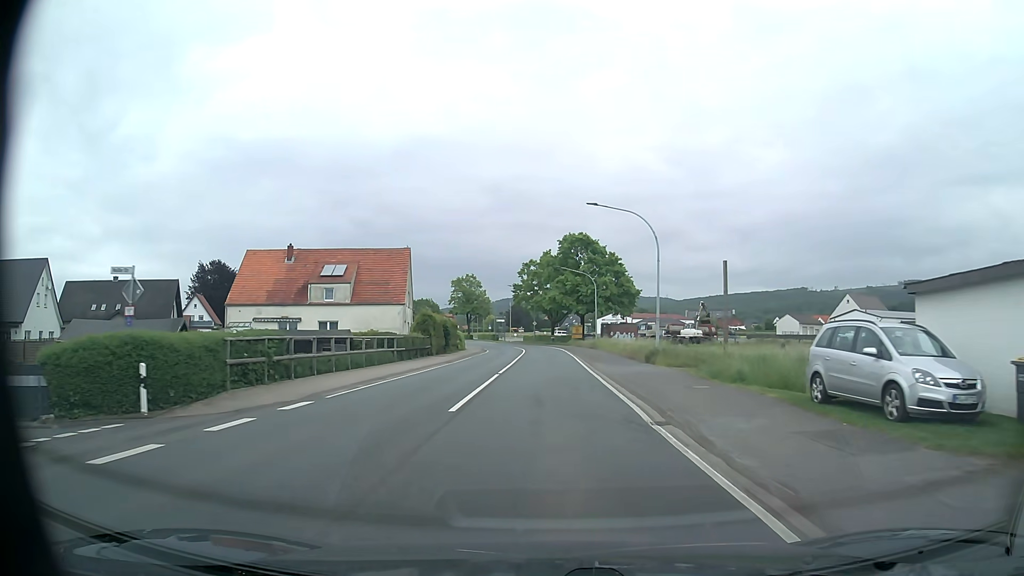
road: primary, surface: asphalt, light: Day
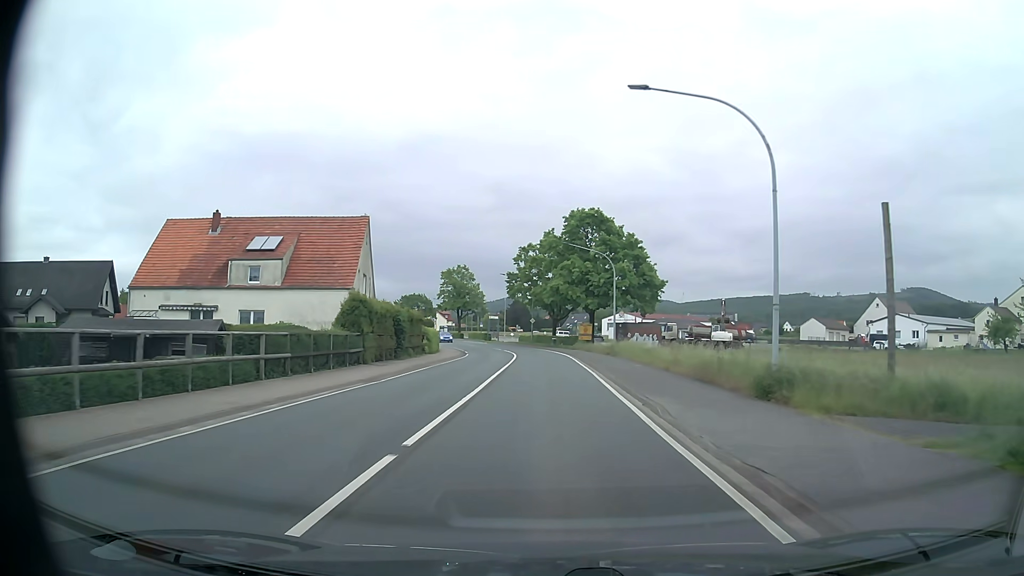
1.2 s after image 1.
(0.0, +16.2) m; 0°
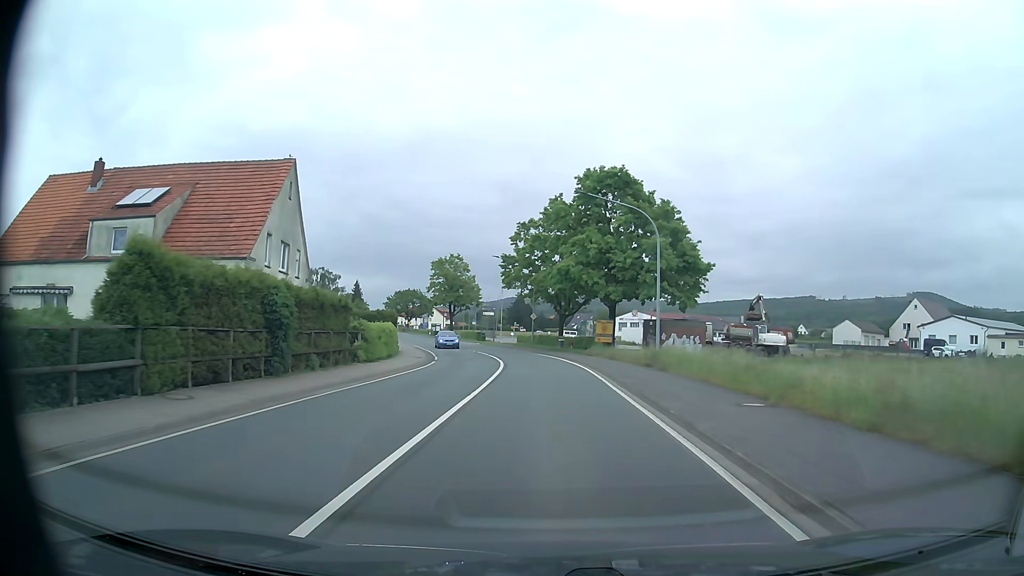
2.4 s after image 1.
(0.0, +16.2) m; 0°
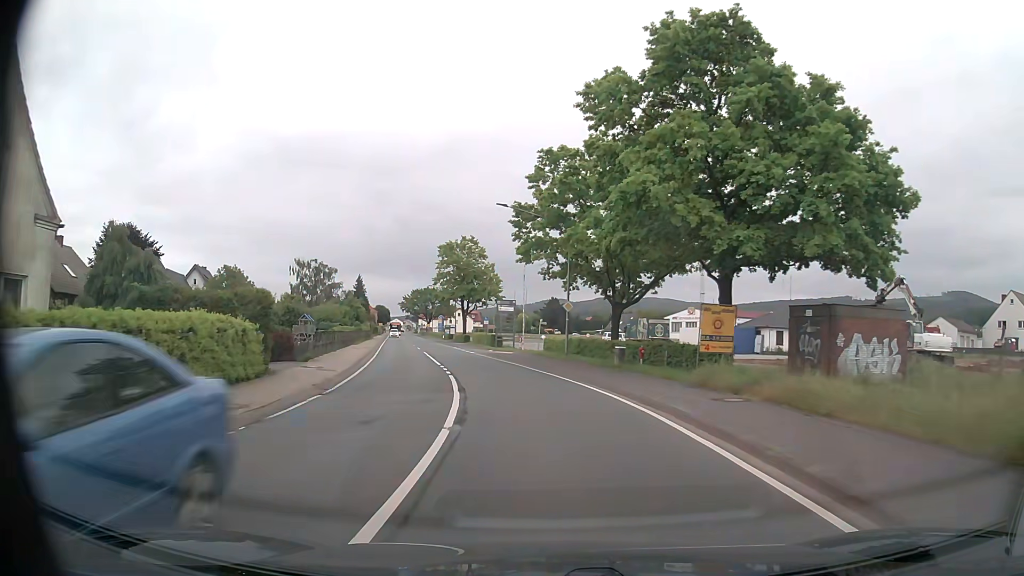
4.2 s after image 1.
(-0.4, +24.3) m; -3°
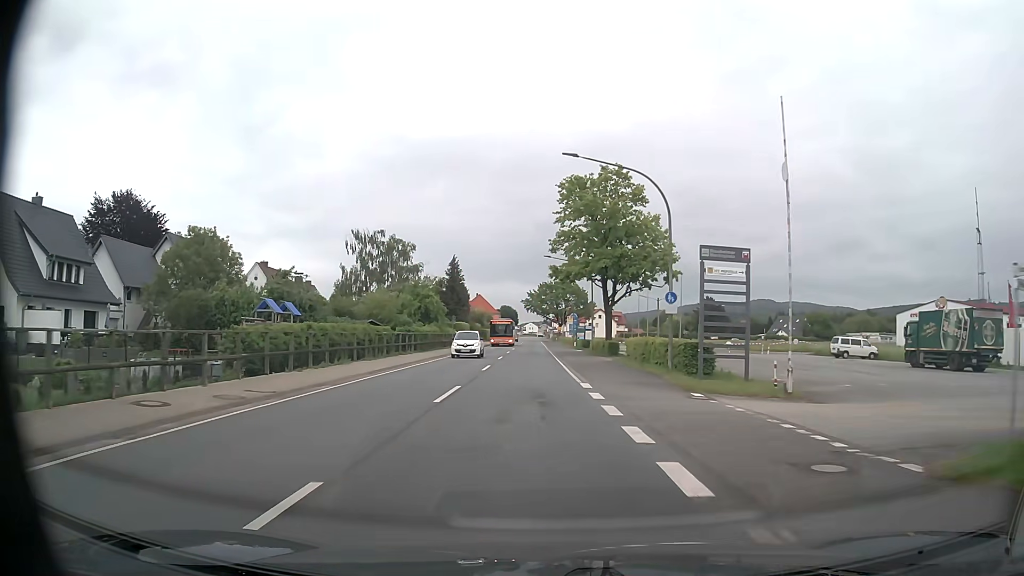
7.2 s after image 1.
(-4.7, +40.0) m; -12°
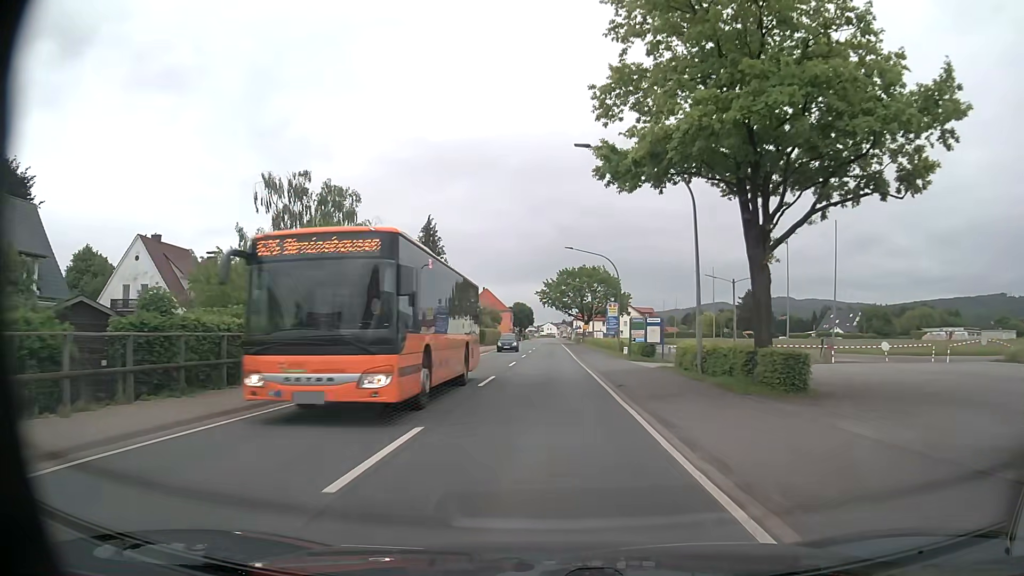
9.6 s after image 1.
(-0.6, +32.2) m; -1°
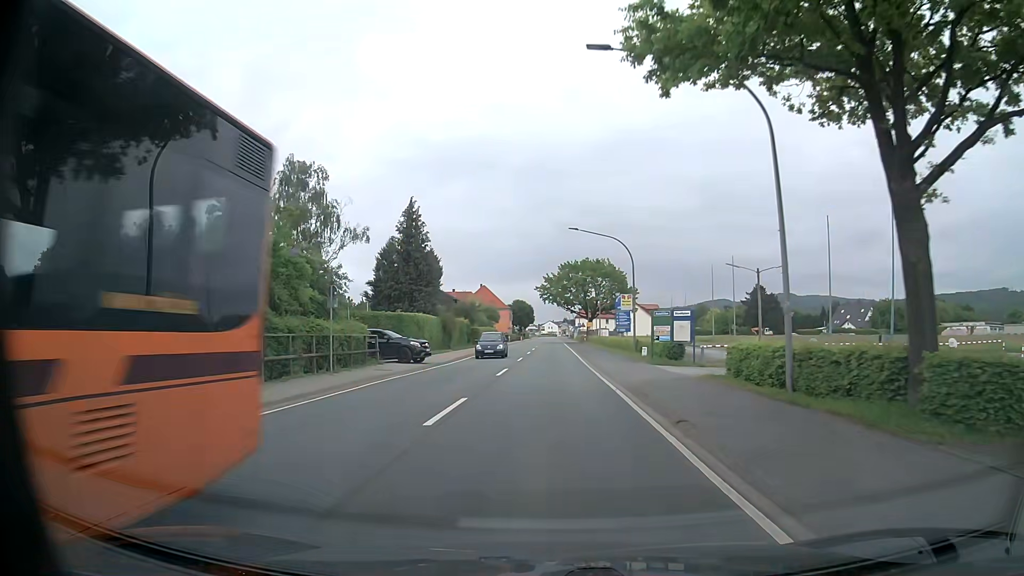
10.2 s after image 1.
(0.0, +8.1) m; 0°
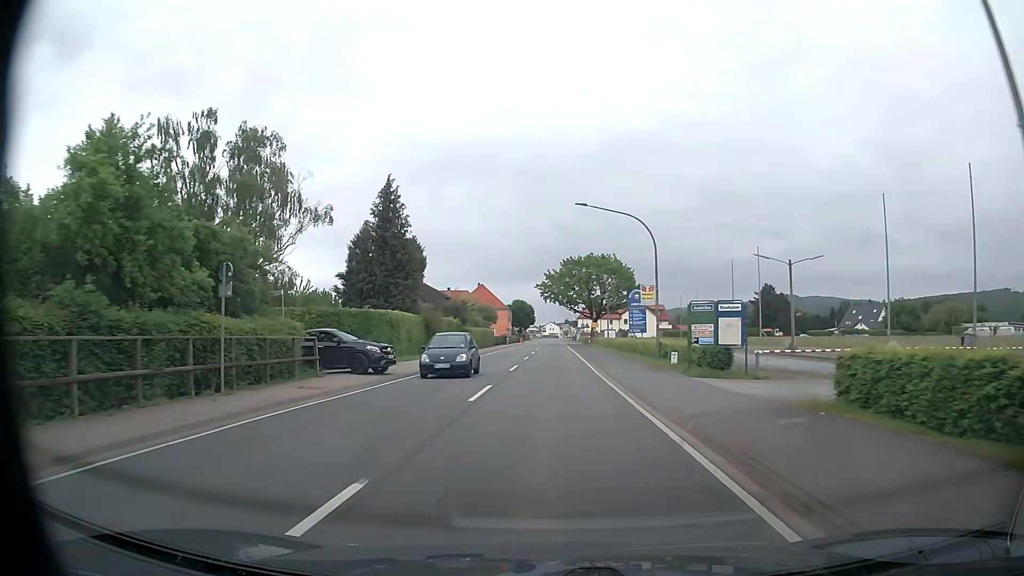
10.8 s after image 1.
(0.0, +8.1) m; -1°
(0, +10) (0, +20) (0, +30) (0, +40) (+1, +50) (+1, +60) (+1, +70) (+1, +80) (+2, +90) (+2, +100) m
